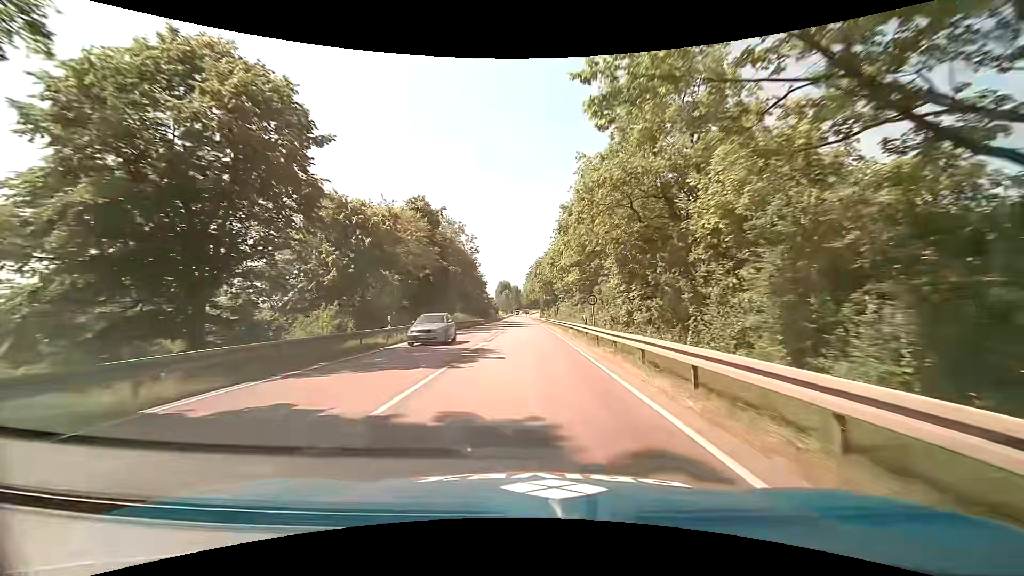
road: primary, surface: asphalt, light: Day
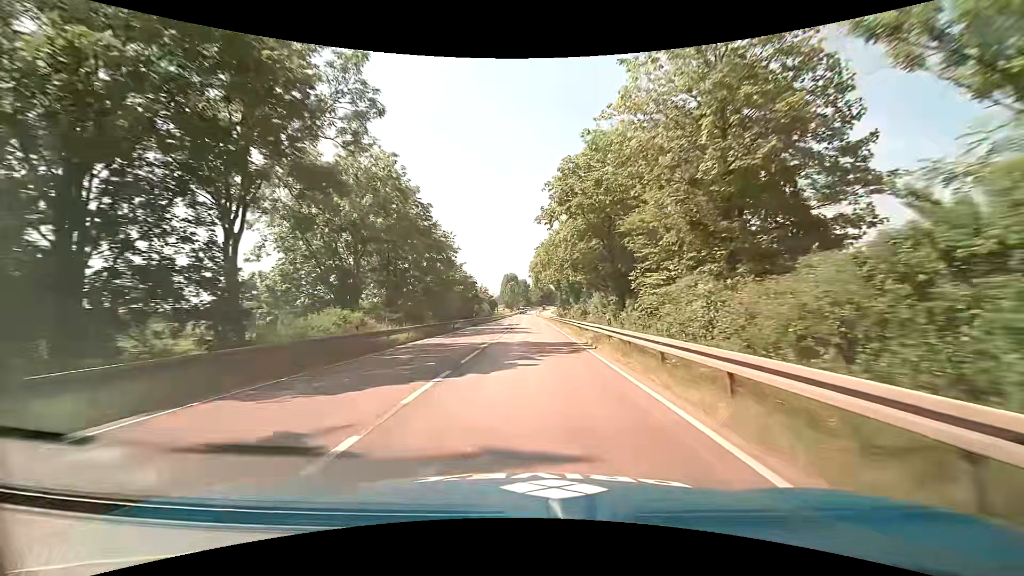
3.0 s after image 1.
(-0.7, +53.6) m; -1°
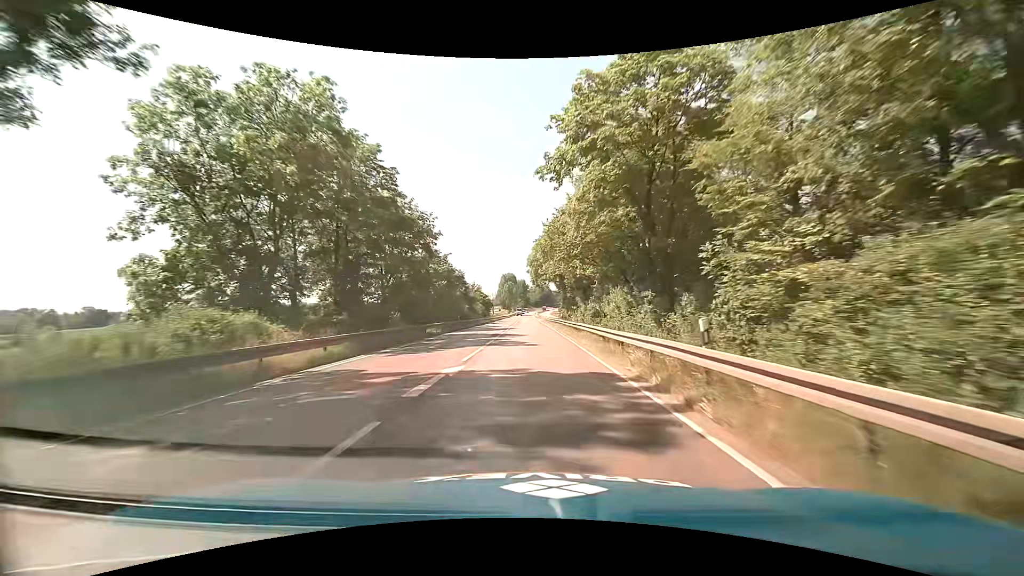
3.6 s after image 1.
(-0.1, +11.1) m; 0°
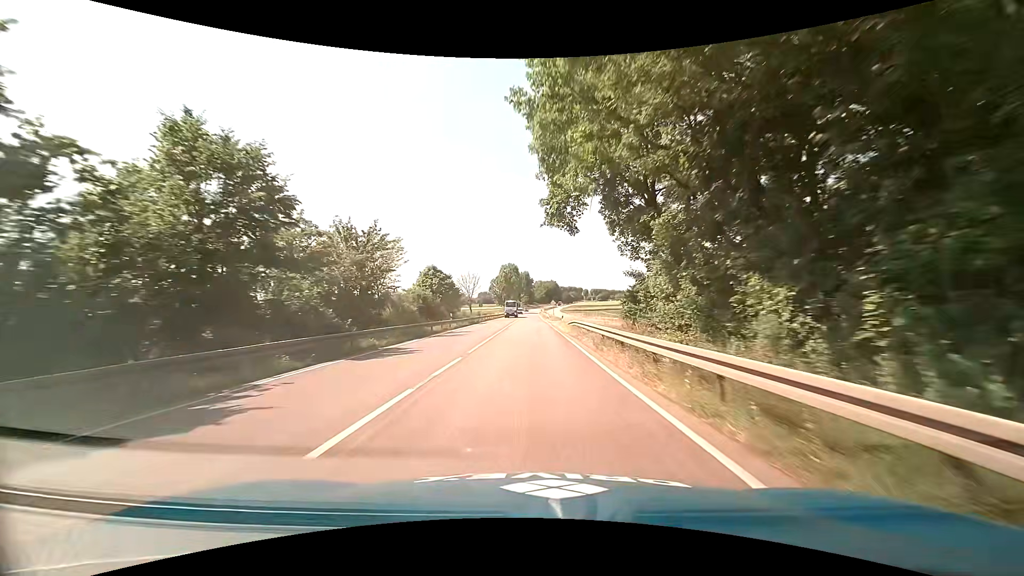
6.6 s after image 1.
(-0.1, +57.5) m; -1°
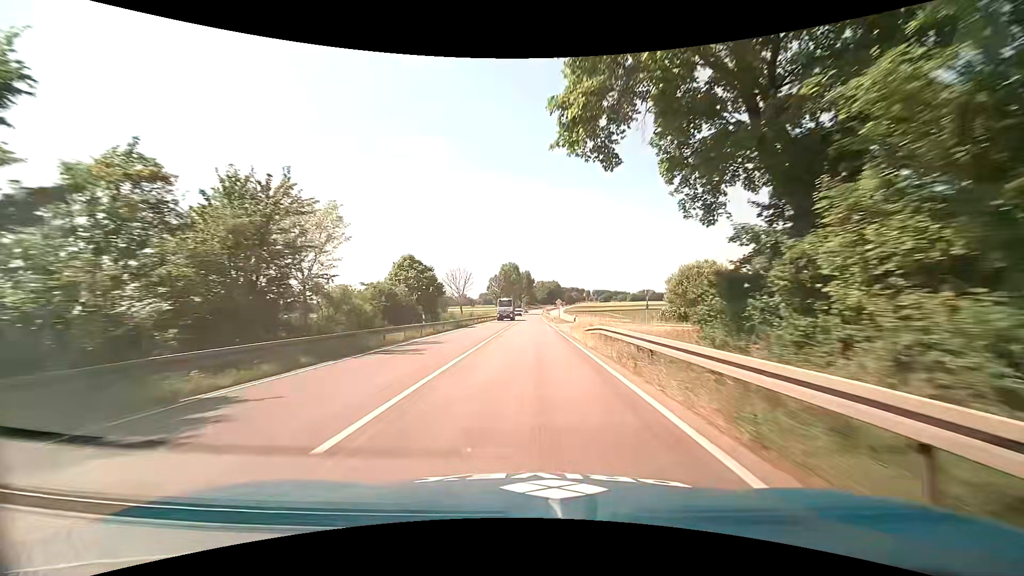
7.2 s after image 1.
(+0.1, +11.8) m; 0°
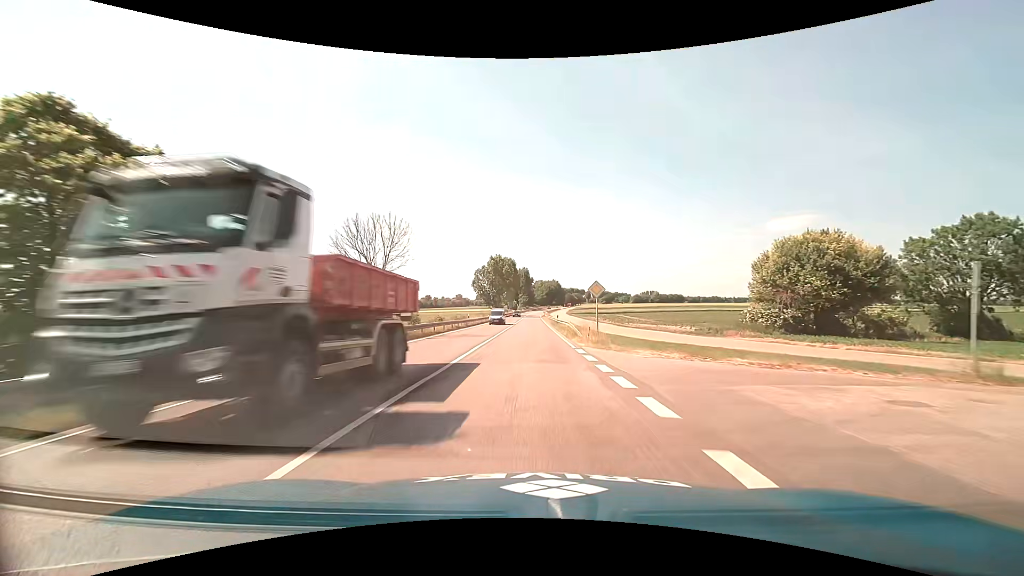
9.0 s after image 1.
(+0.3, +35.7) m; +1°
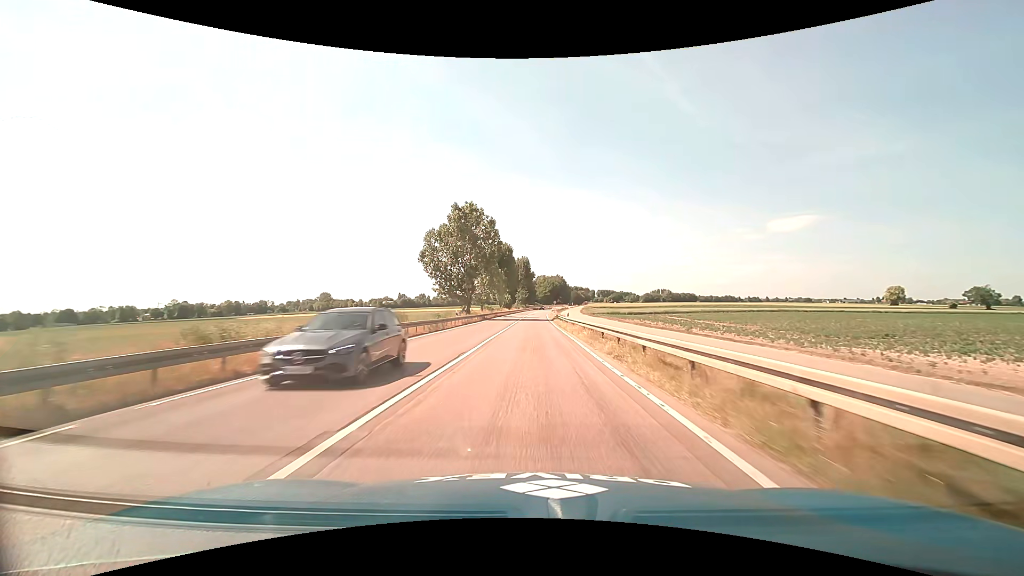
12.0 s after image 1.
(-0.3, +58.9) m; 0°
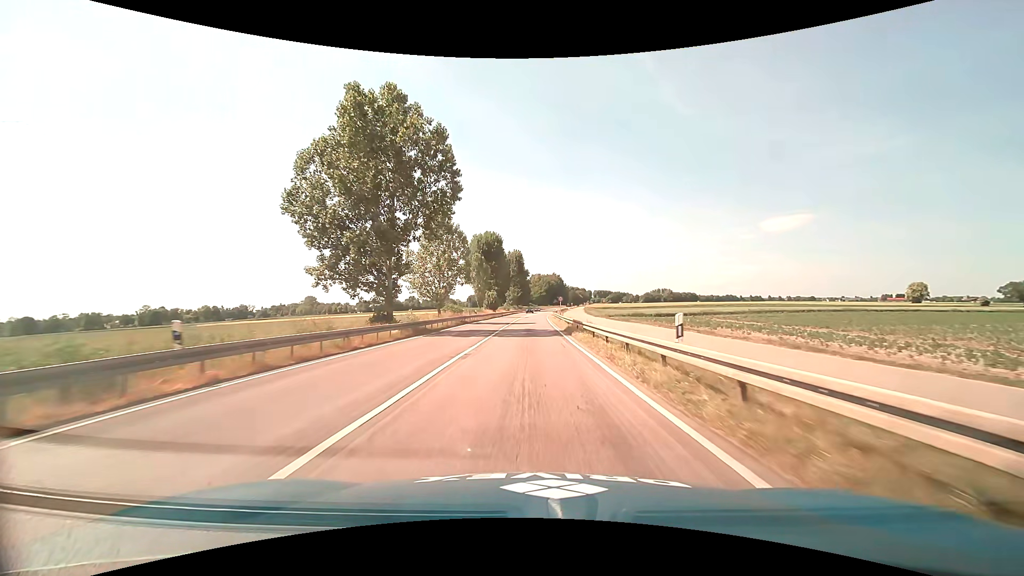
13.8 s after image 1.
(+0.2, +34.5) m; +1°
(0, +10) (0, +20) (0, +30) (0, +40) (0, +50) (0, +60) (+1, +70) (+1, +80) (+1, +90) (+2, +100) m
